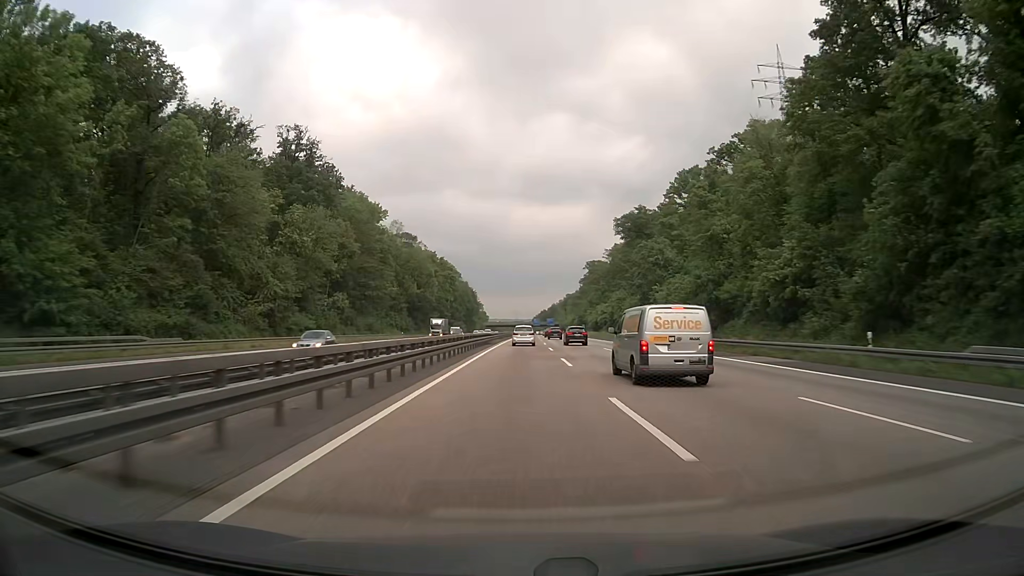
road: motorway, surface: asphalt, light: Day
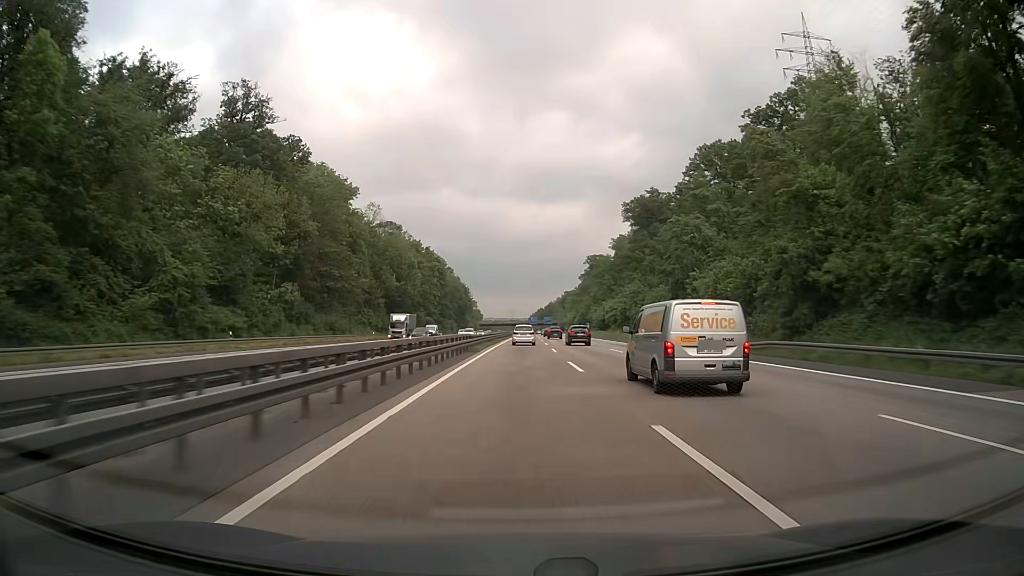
(+0.1, +21.2) m; 0°
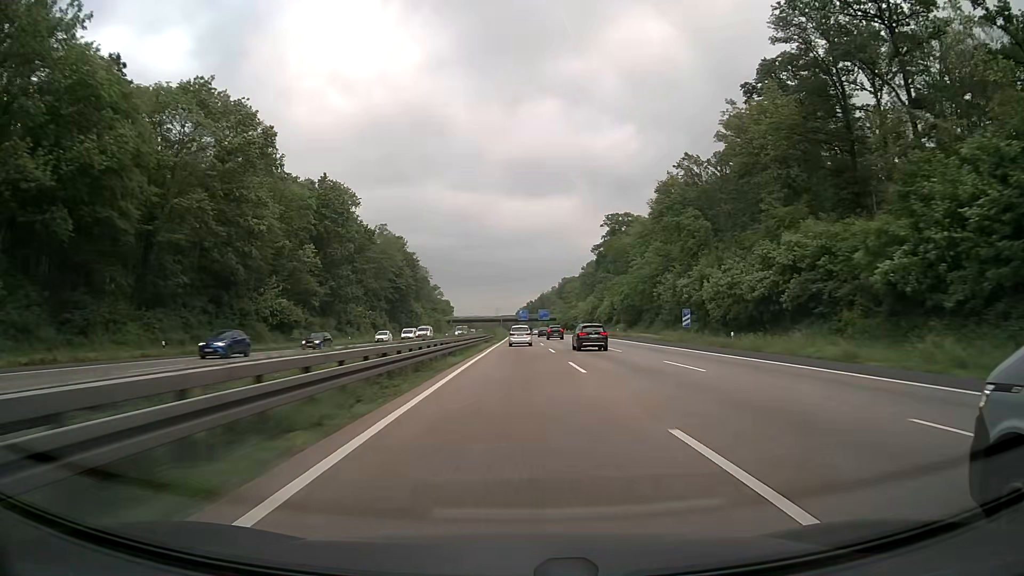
(+1.4, +106.3) m; +1°
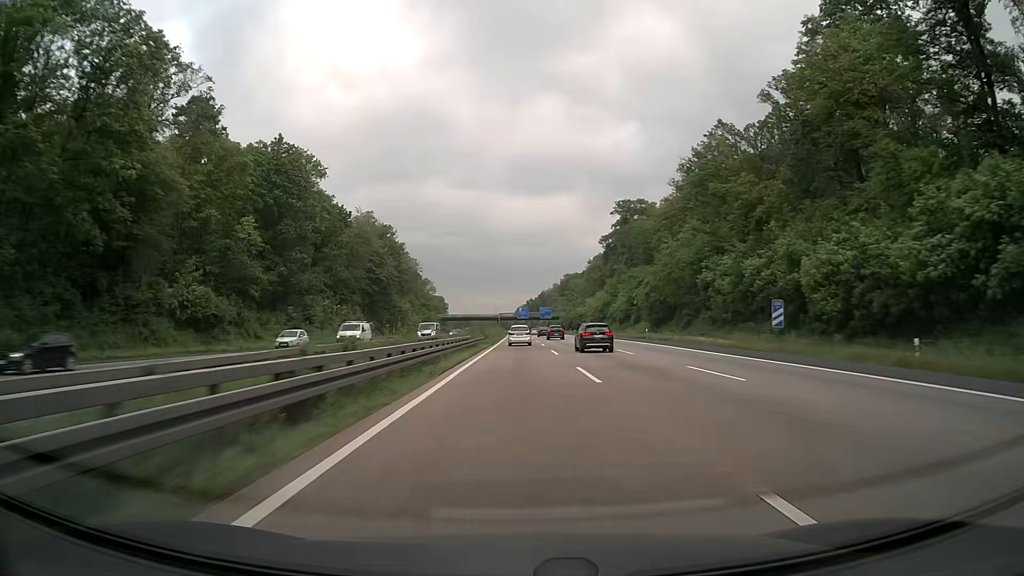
(-0.1, +21.4) m; 0°
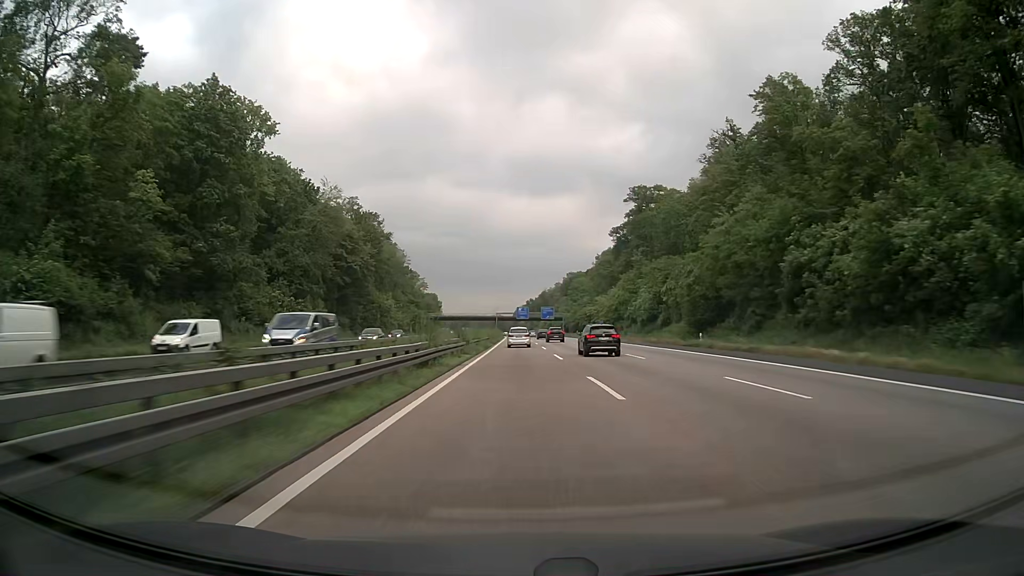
(-0.1, +21.4) m; 0°
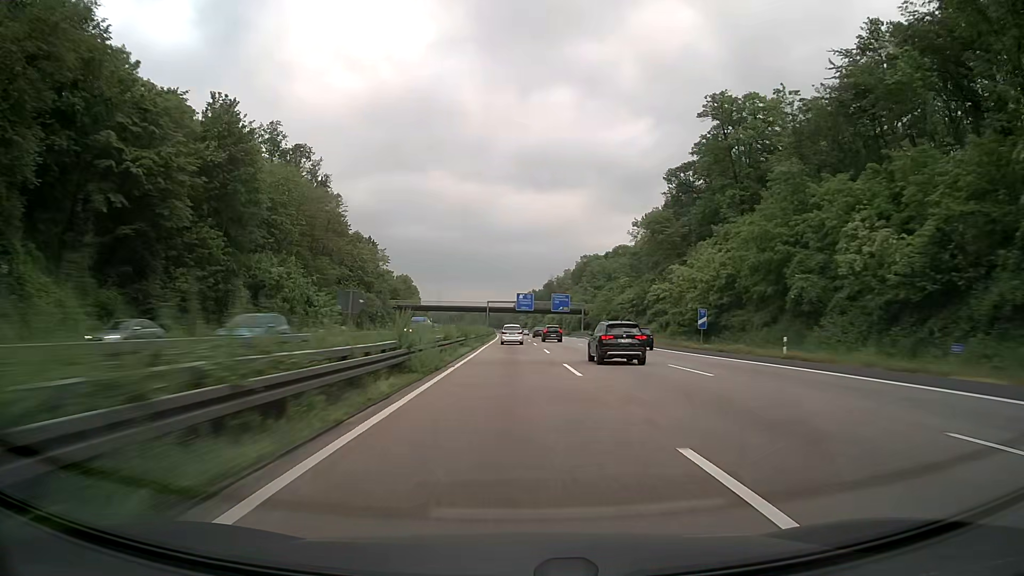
(+0.2, +64.6) m; 0°
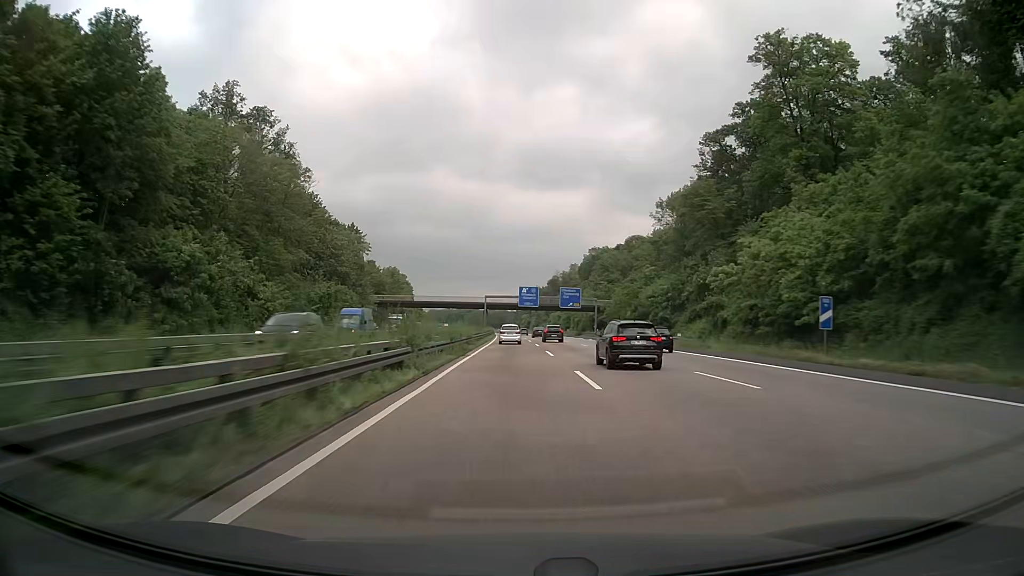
(0.0, +21.7) m; 0°
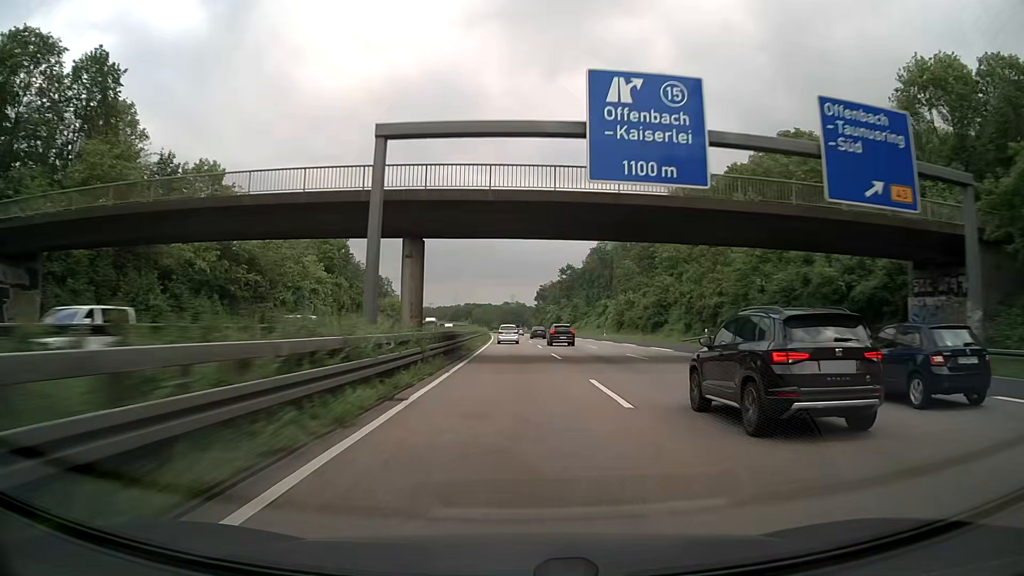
(-1.0, +109.2) m; -1°
(0, +10) (0, +20) (0, +30) (0, +40) (-1, +50) (-1, +60) (-1, +70) (-1, +80) (-2, +90) (-2, +100) m
